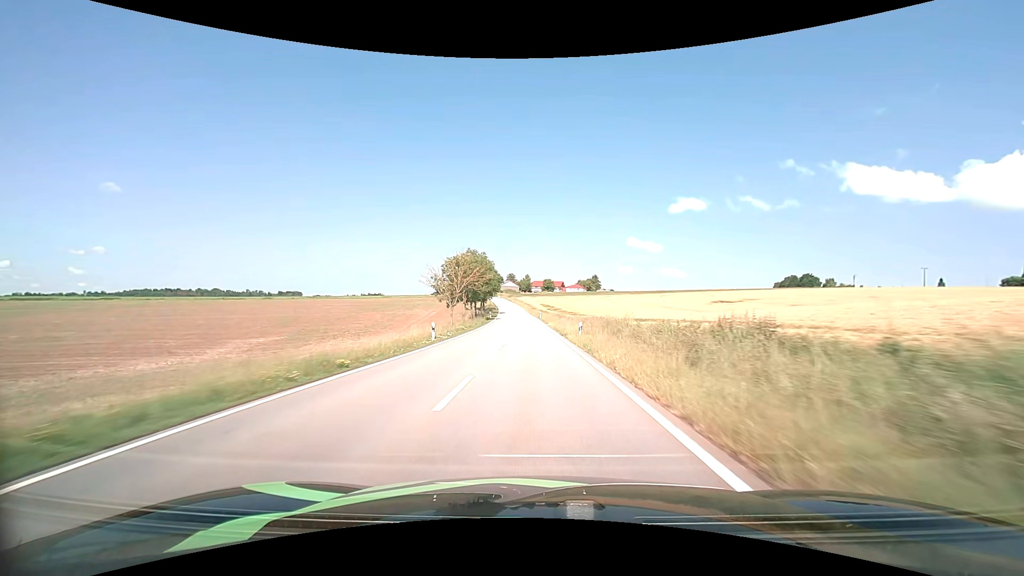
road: tertiary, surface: asphalt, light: Day
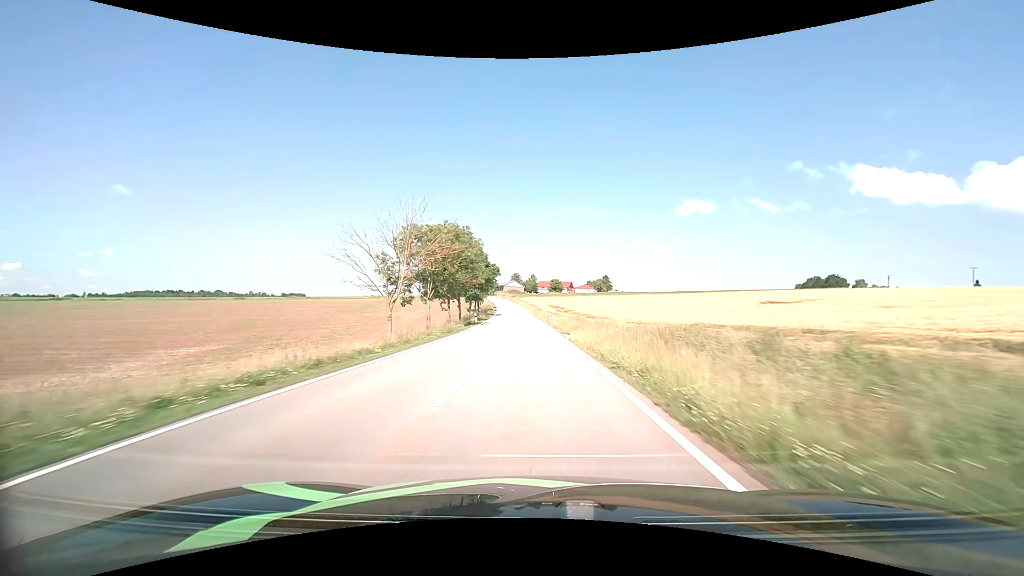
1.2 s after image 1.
(-0.1, +25.4) m; -1°
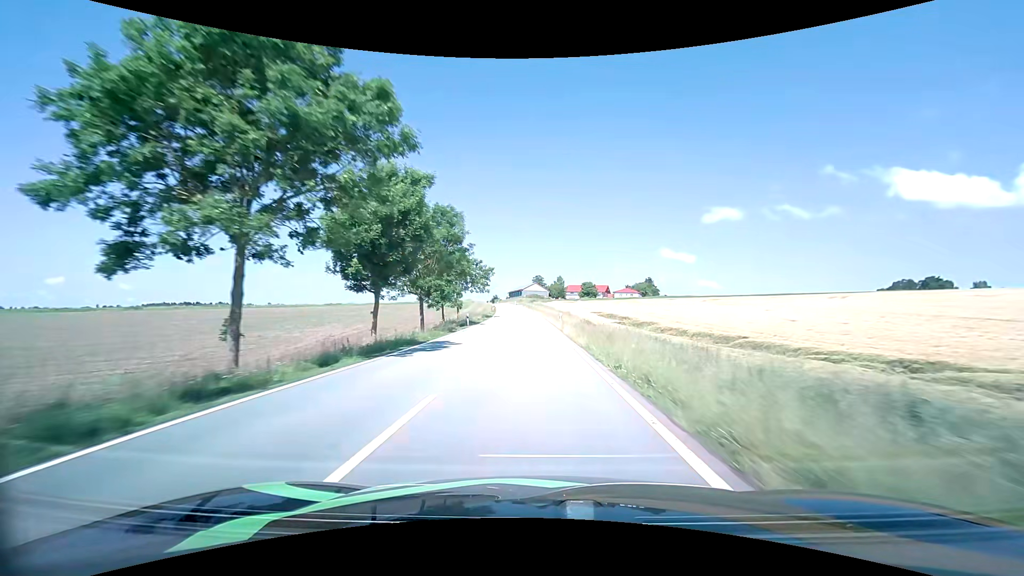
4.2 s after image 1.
(-1.5, +65.1) m; -3°
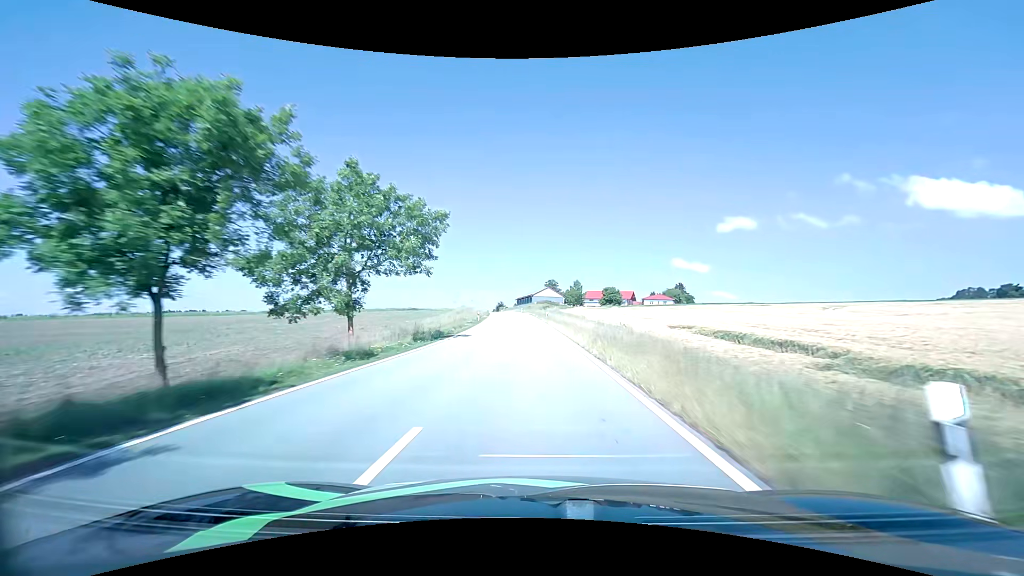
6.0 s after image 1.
(-0.3, +39.0) m; -1°
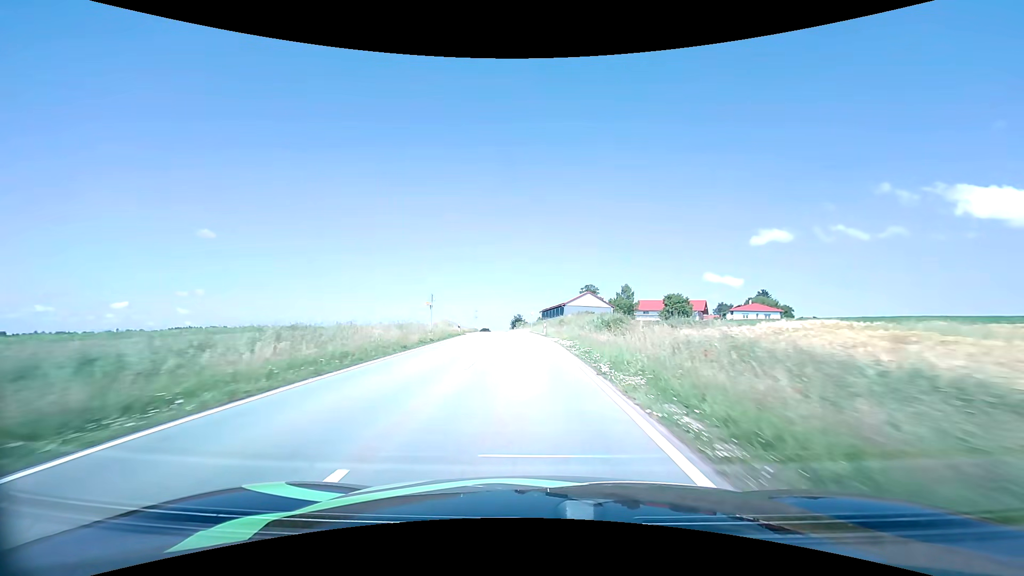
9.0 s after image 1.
(-1.4, +63.0) m; -3°
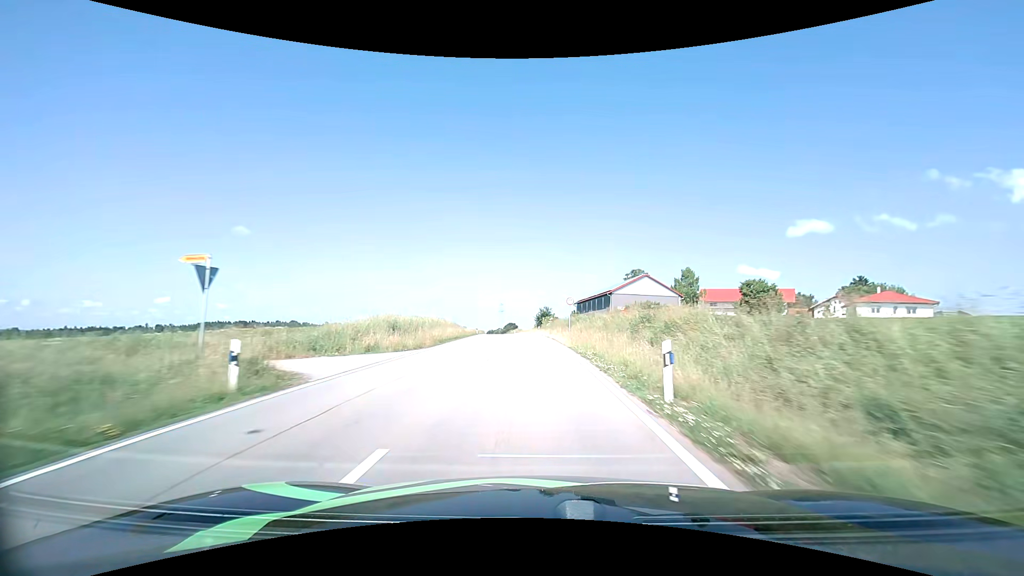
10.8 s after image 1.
(-1.0, +36.5) m; -3°
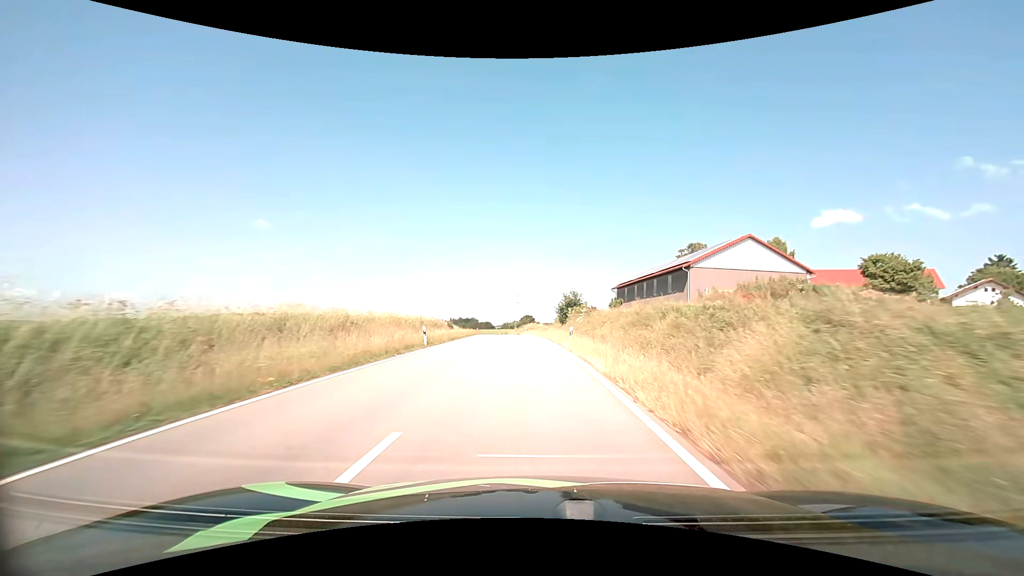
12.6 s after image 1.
(-0.6, +36.3) m; -2°
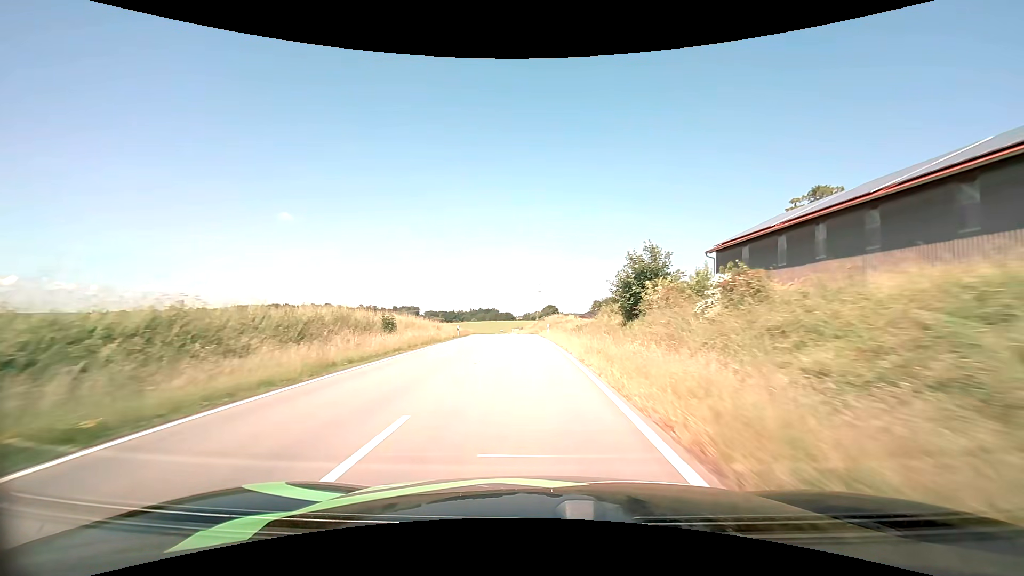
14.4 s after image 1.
(-0.7, +36.6) m; -3°
